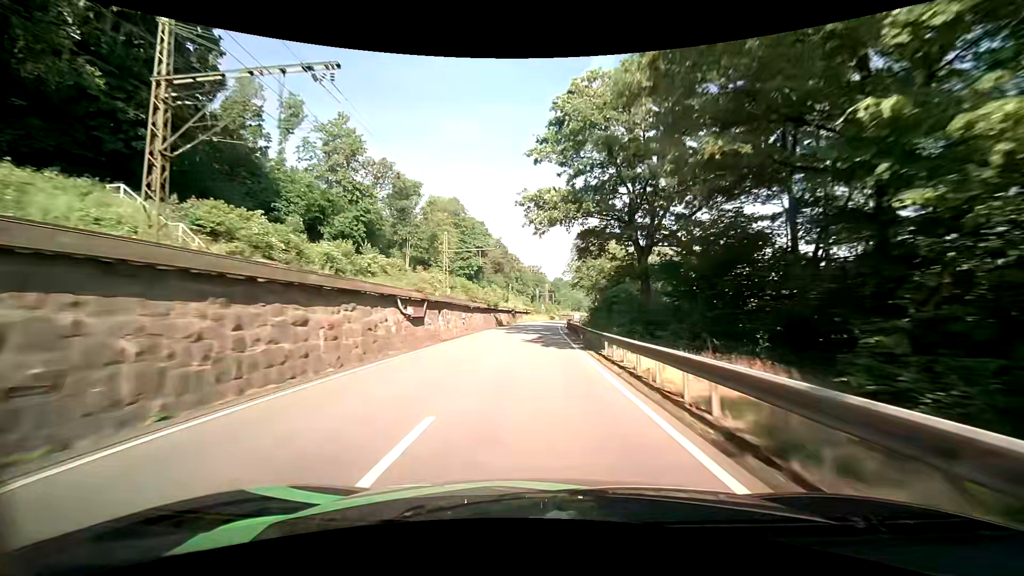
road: primary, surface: asphalt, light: Day
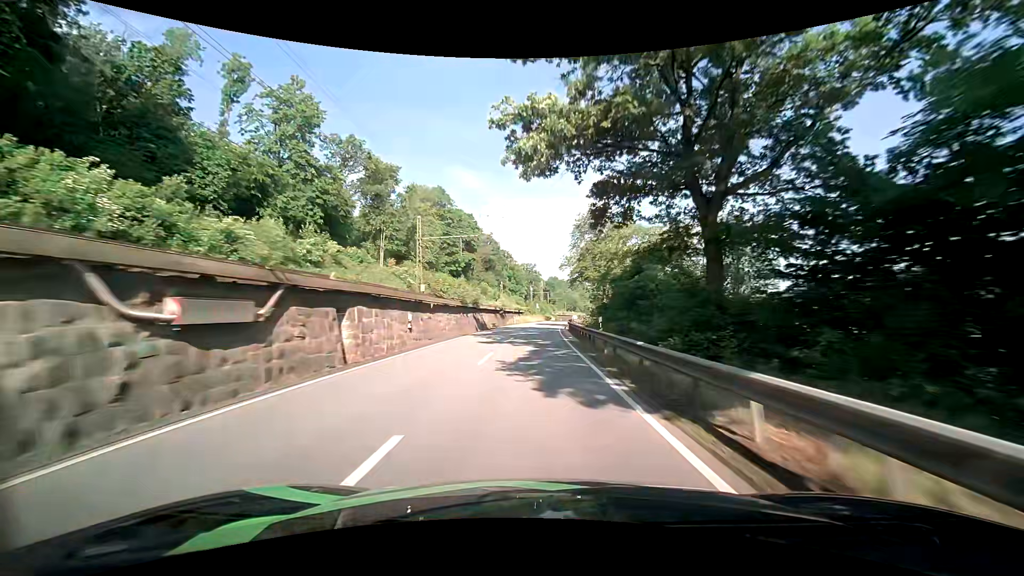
(+0.1, +13.0) m; +1°
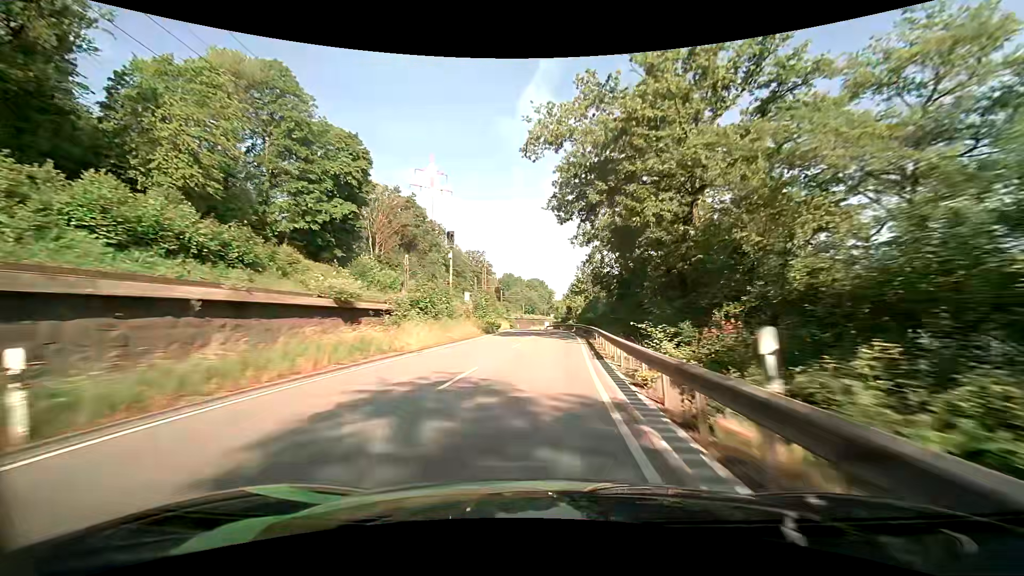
(+2.3, +63.5) m; +5°
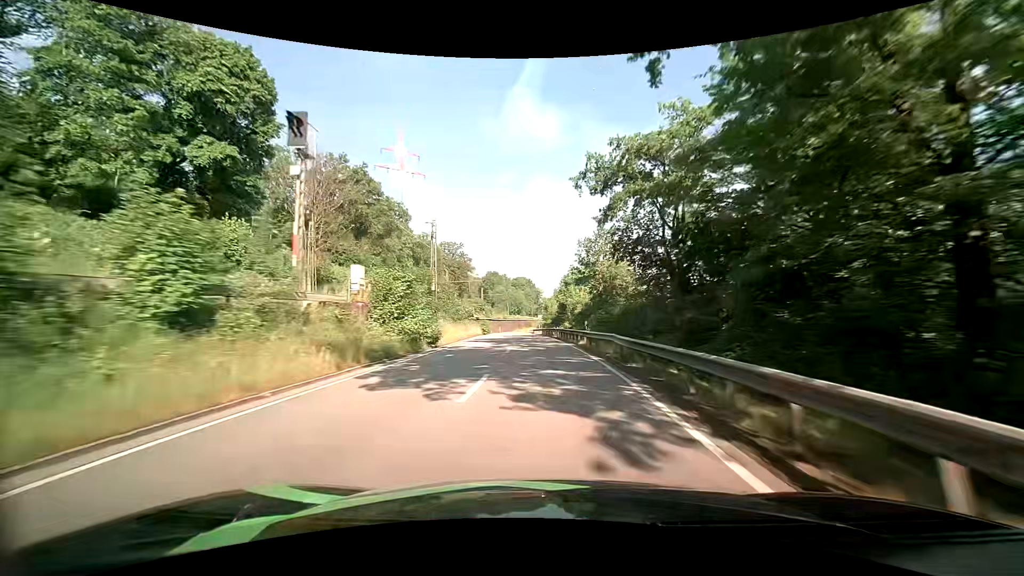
(+0.4, +25.1) m; +1°
(0, +10) (0, +20) (0, +30) (-1, +40) (-1, +50) (-1, +60) (-2, +70) (-2, +80) (-2, +90) (-3, +100) m
